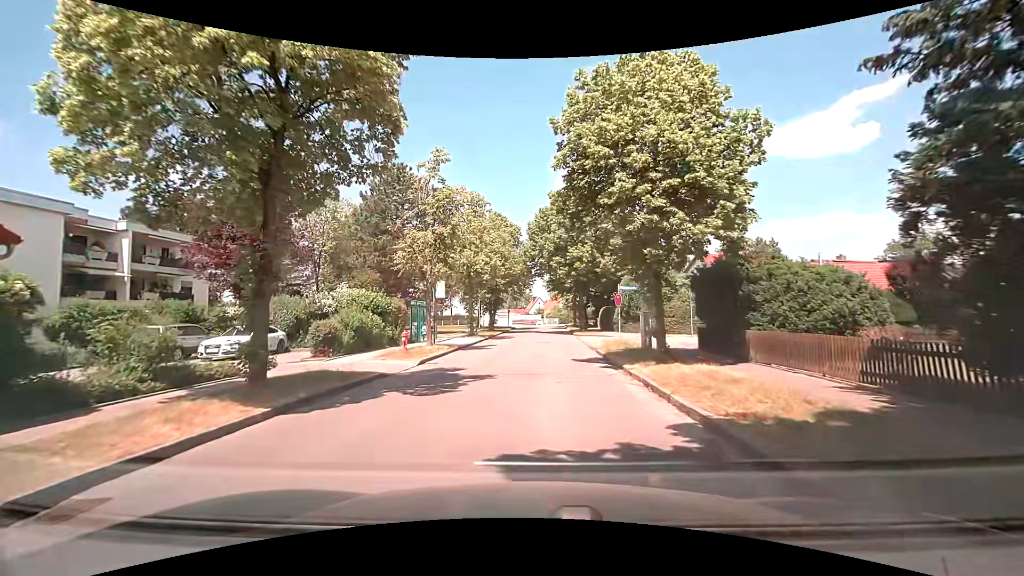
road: residential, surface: asphalt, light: Day
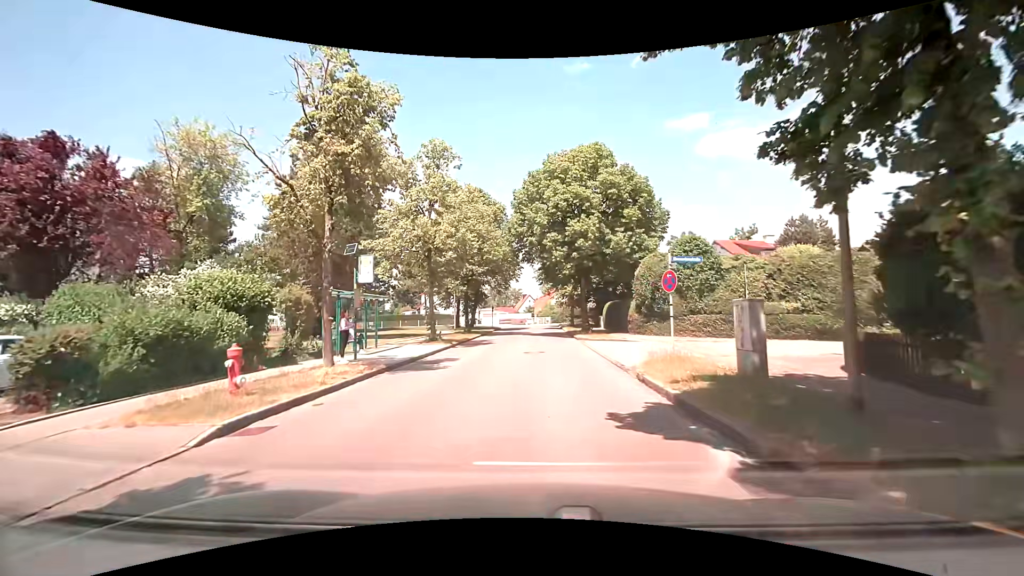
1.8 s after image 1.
(+0.2, +10.6) m; +1°
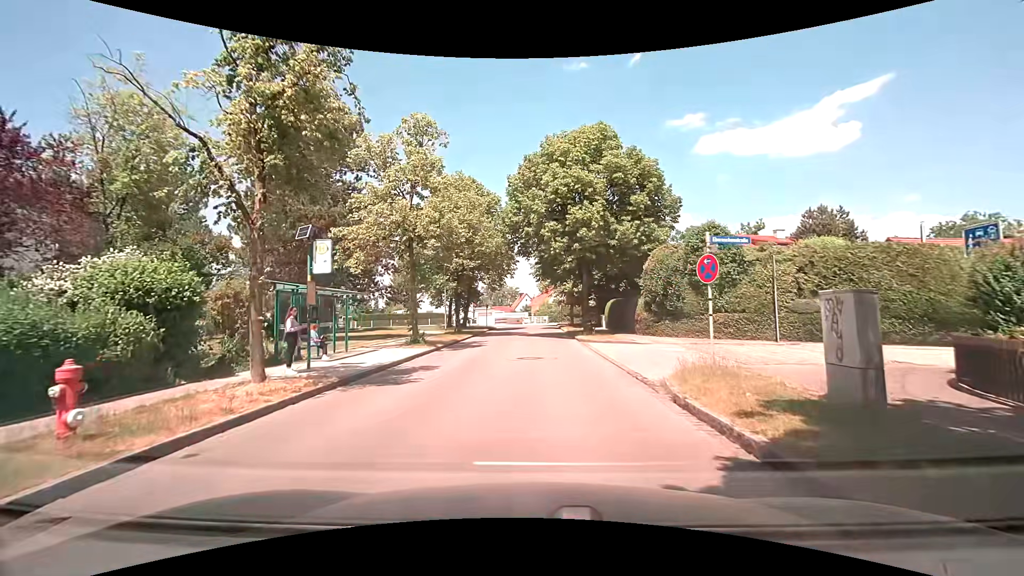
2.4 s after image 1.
(0.0, +3.1) m; -1°
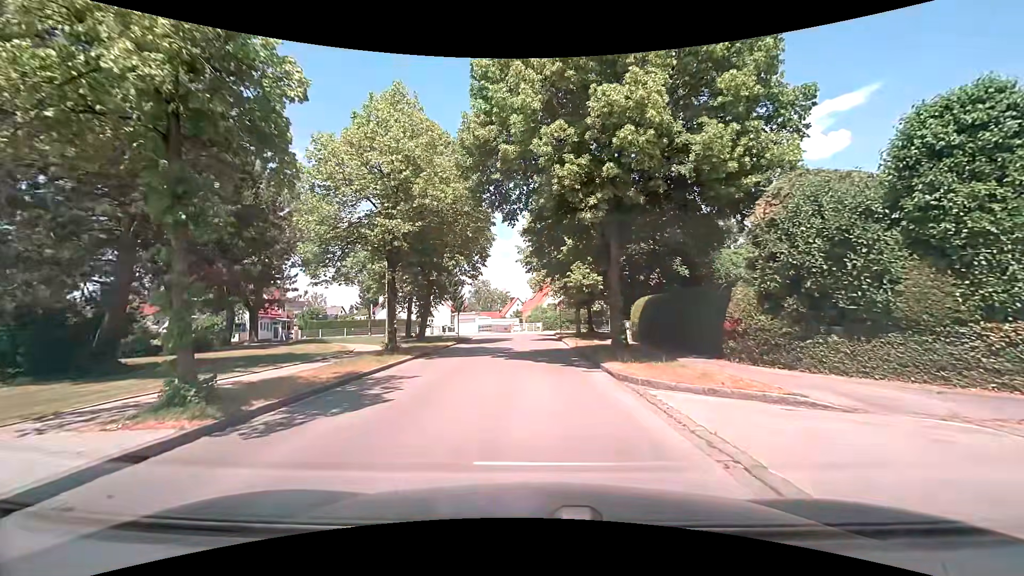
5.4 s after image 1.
(+0.4, +14.5) m; +1°
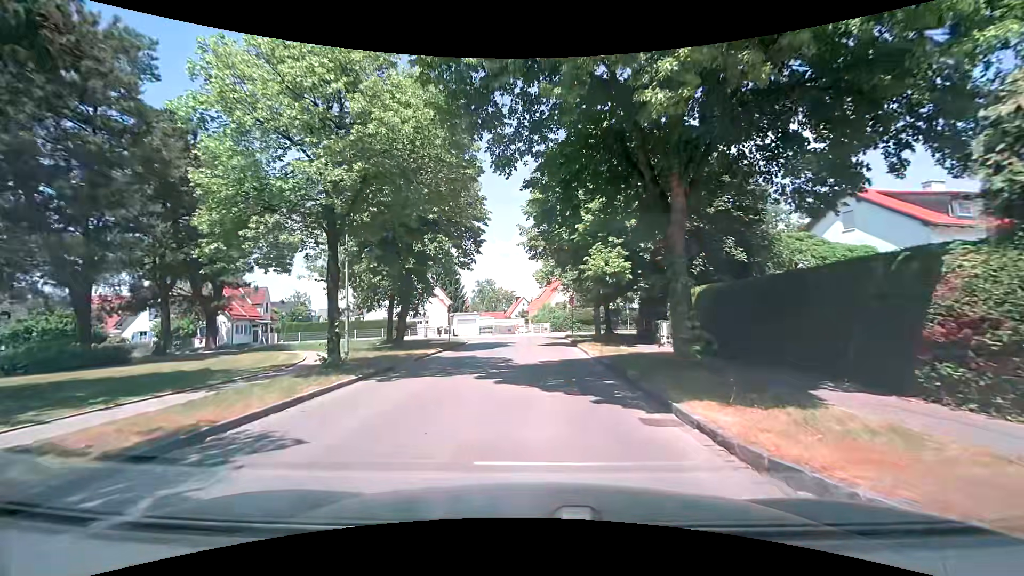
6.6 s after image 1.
(0.0, +6.8) m; 0°
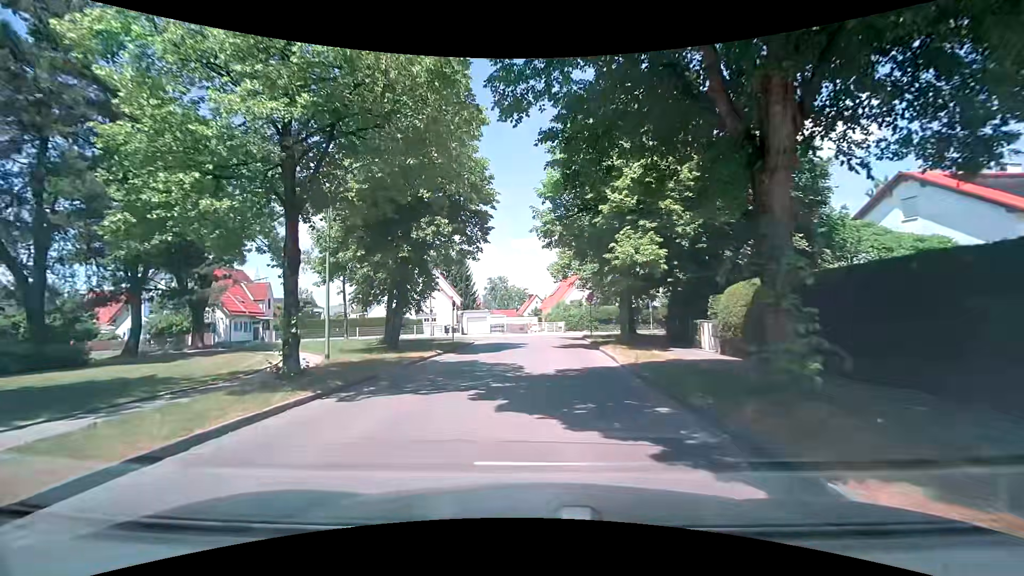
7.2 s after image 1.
(-0.1, +3.4) m; -2°
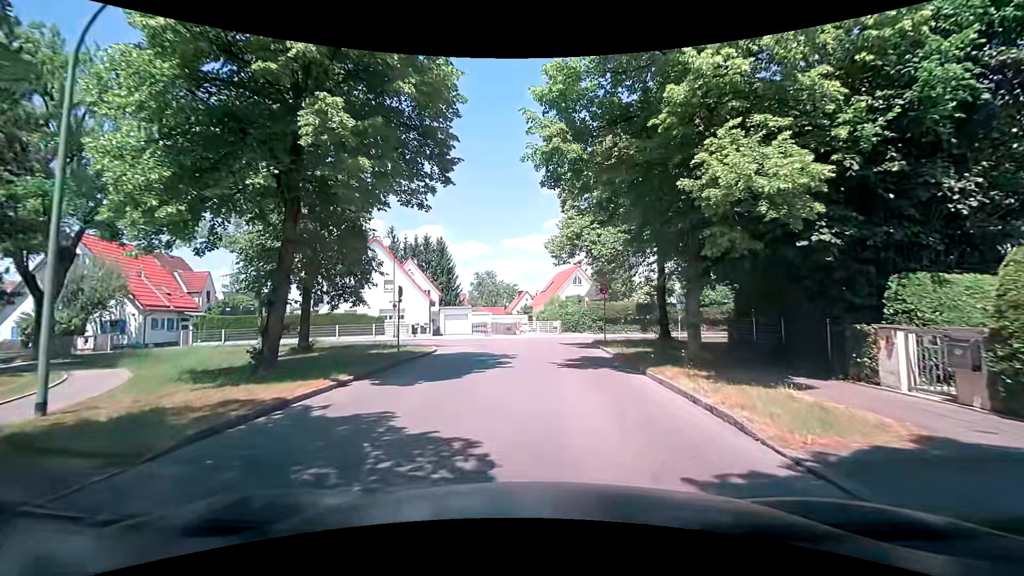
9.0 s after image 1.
(-0.1, +9.8) m; +2°
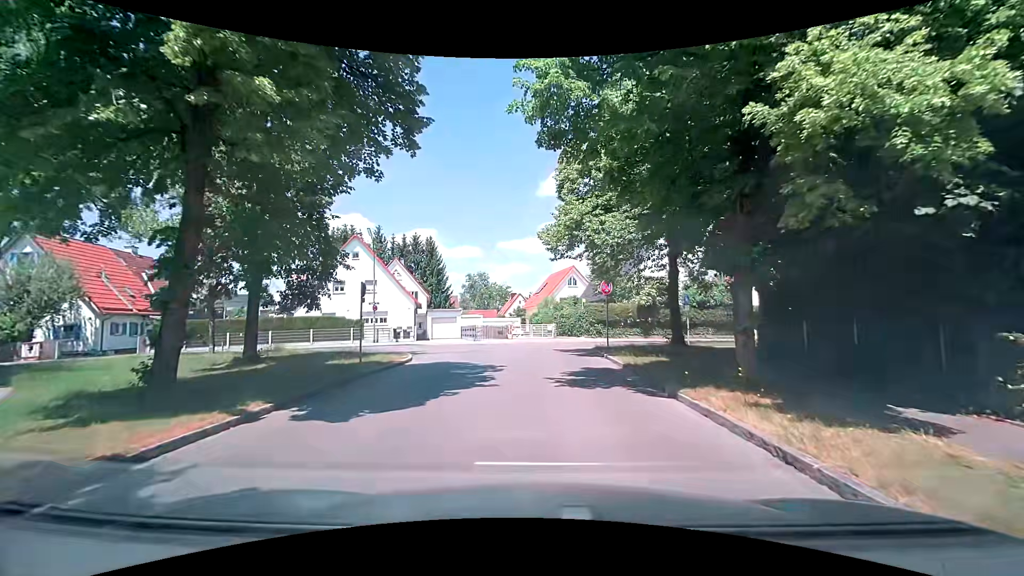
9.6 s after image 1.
(0.0, +3.1) m; 0°
